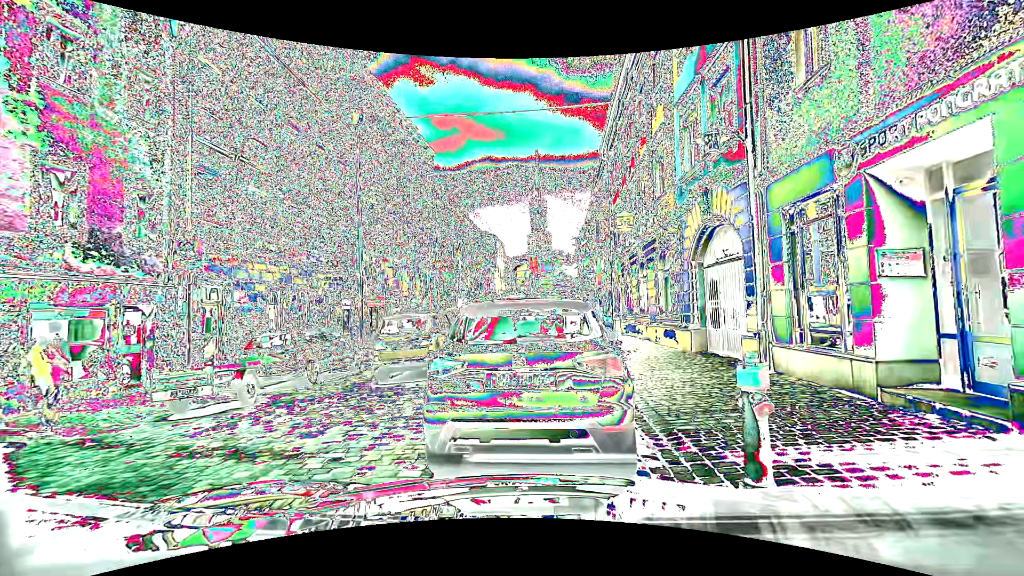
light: Day
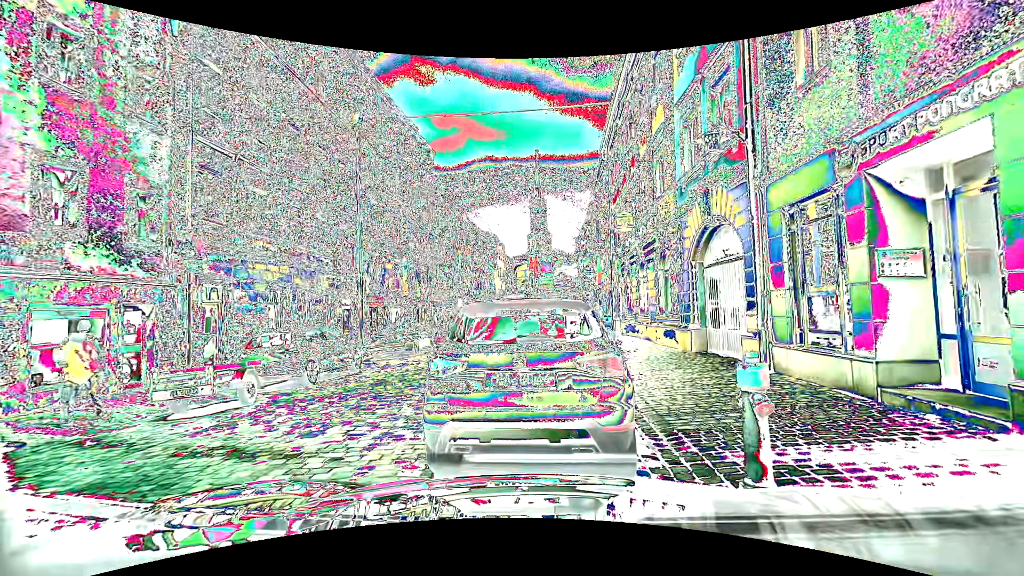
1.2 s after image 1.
(0.0, 0.0) m; 0°
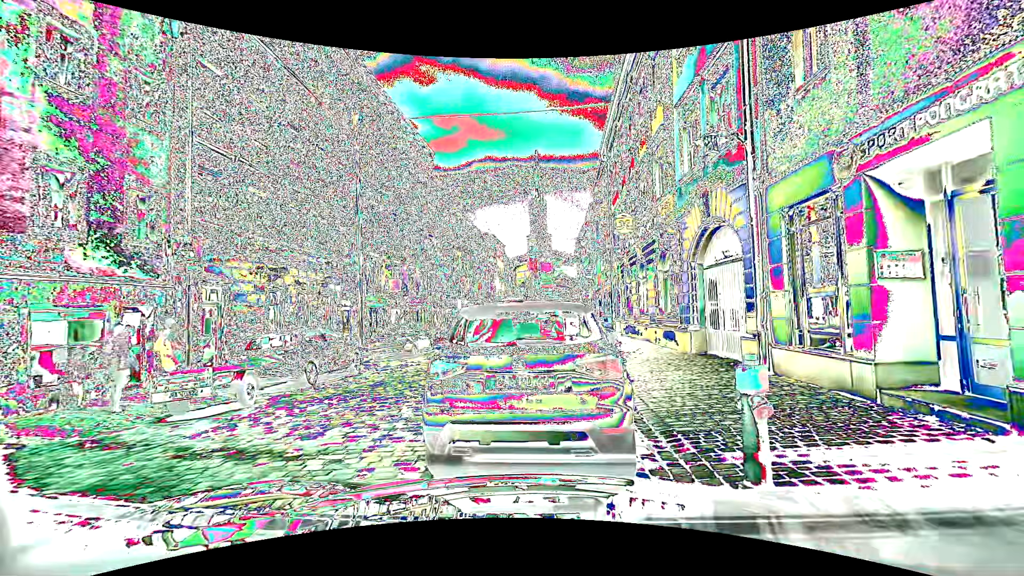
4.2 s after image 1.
(0.0, 0.0) m; 0°
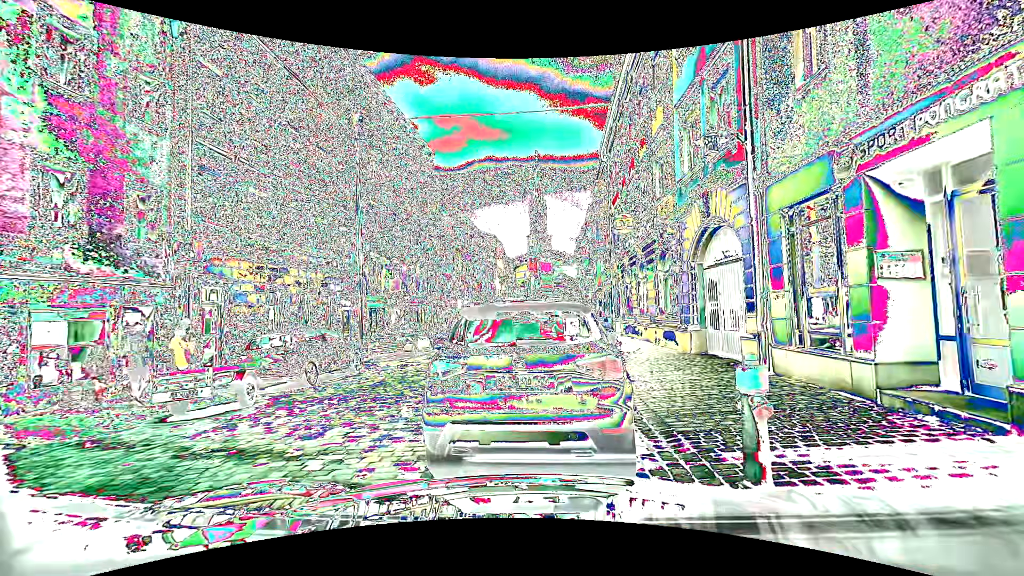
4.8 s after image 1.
(0.0, 0.0) m; 0°
